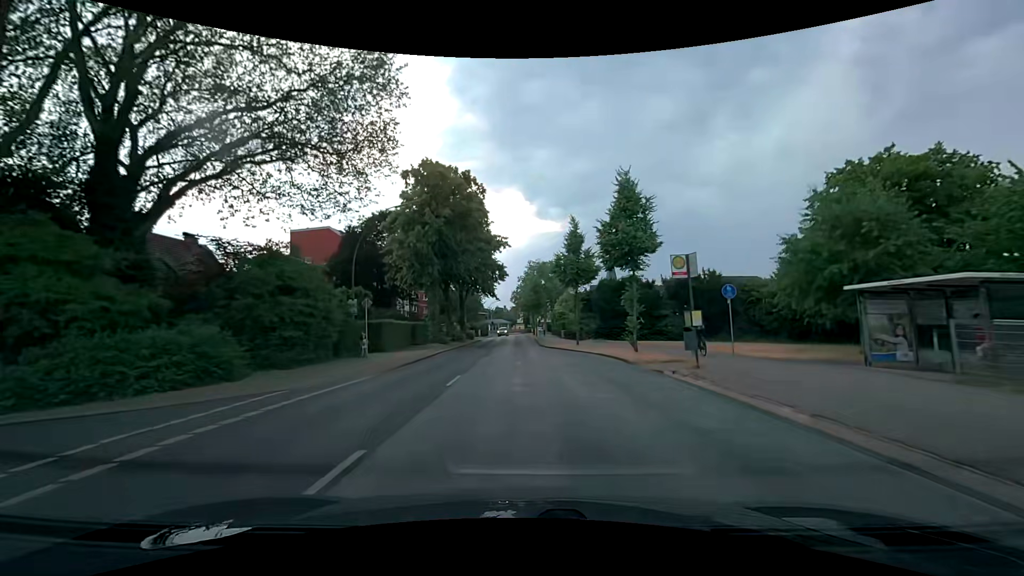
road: secondary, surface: asphalt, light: Day
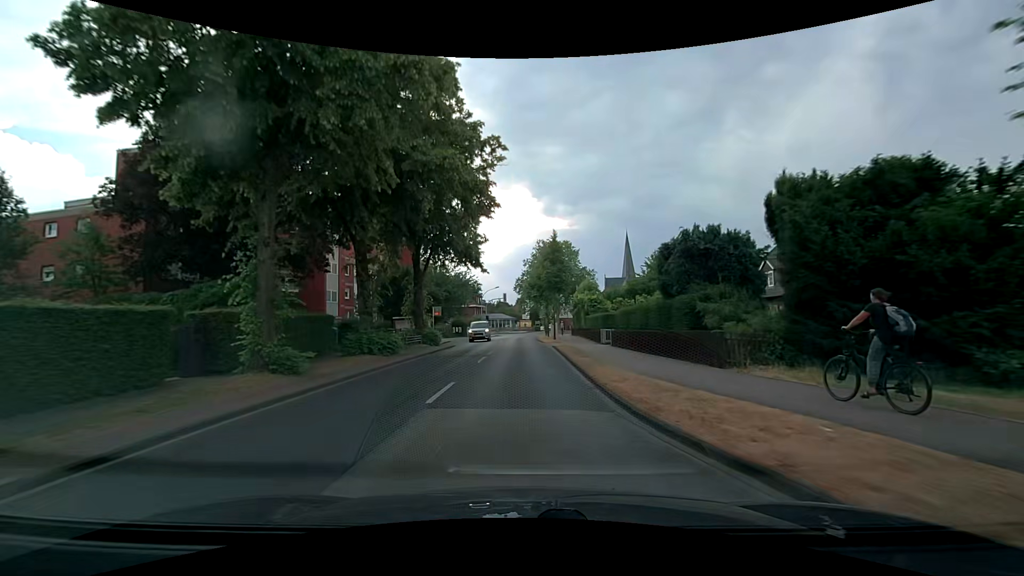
(0.0, +30.5) m; -1°
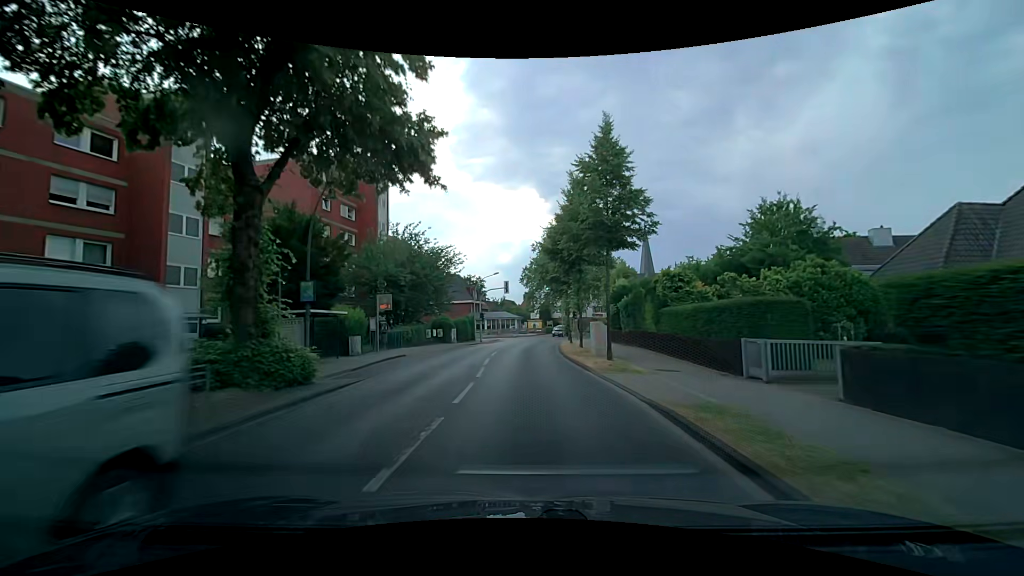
(-0.2, +22.9) m; -1°
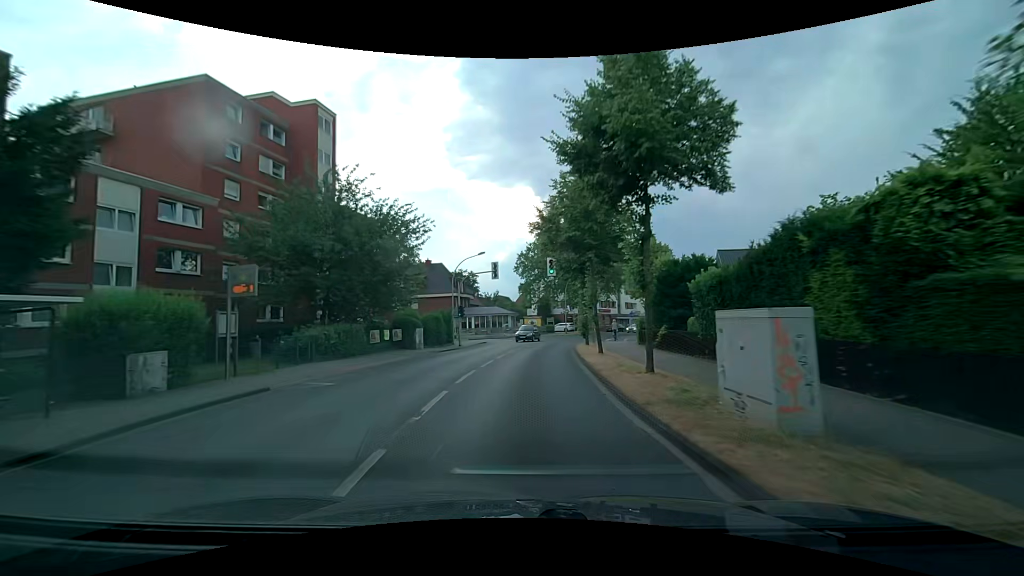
(0.0, +15.2) m; 0°
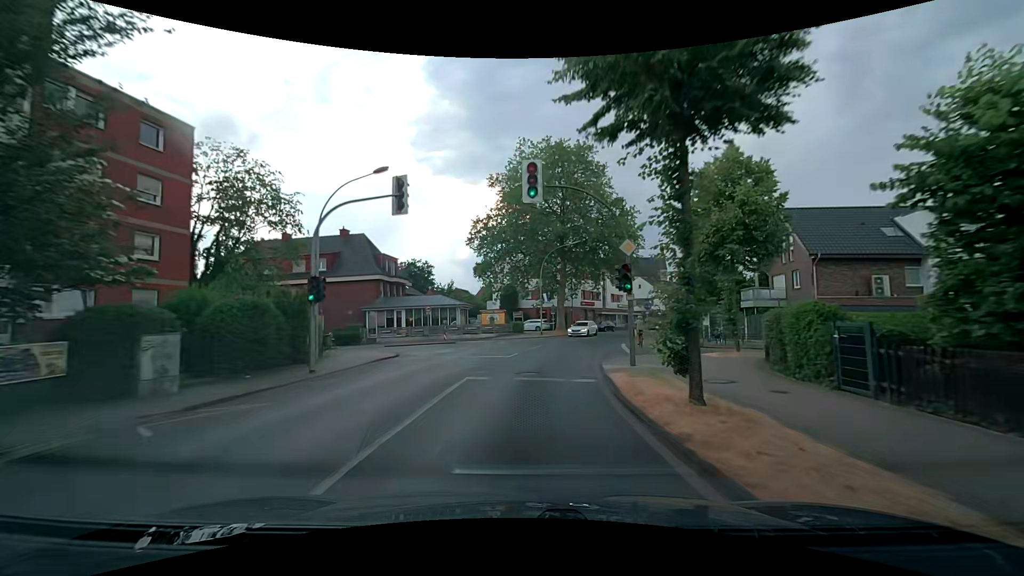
(+0.6, +22.9) m; +4°
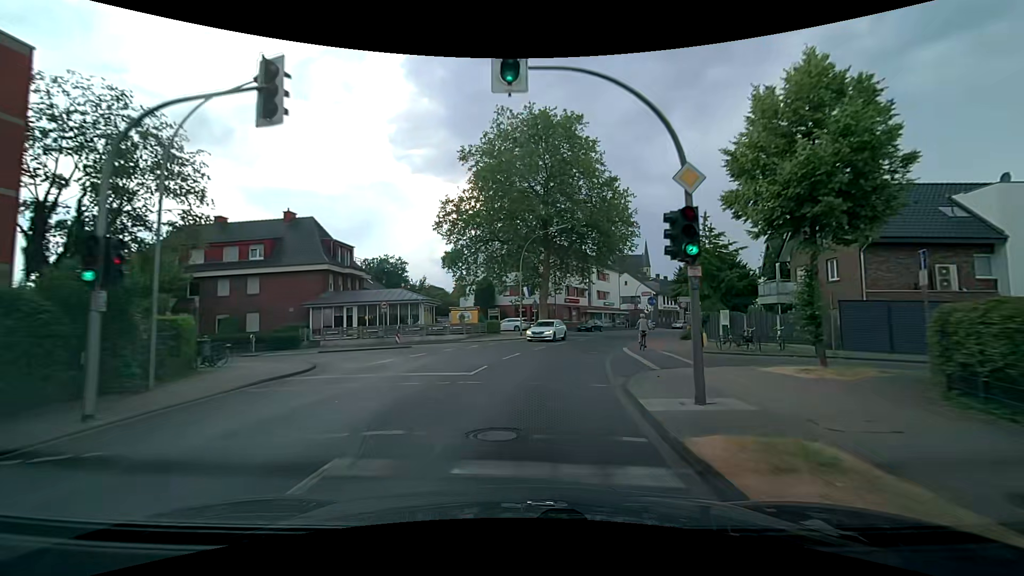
(+0.1, +7.7) m; +2°
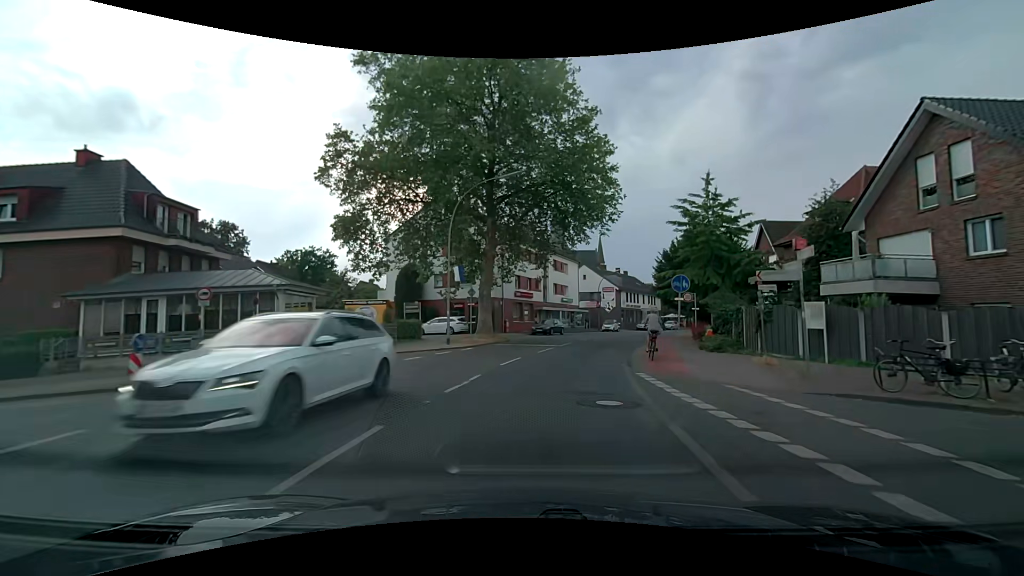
(+0.8, +14.7) m; +6°
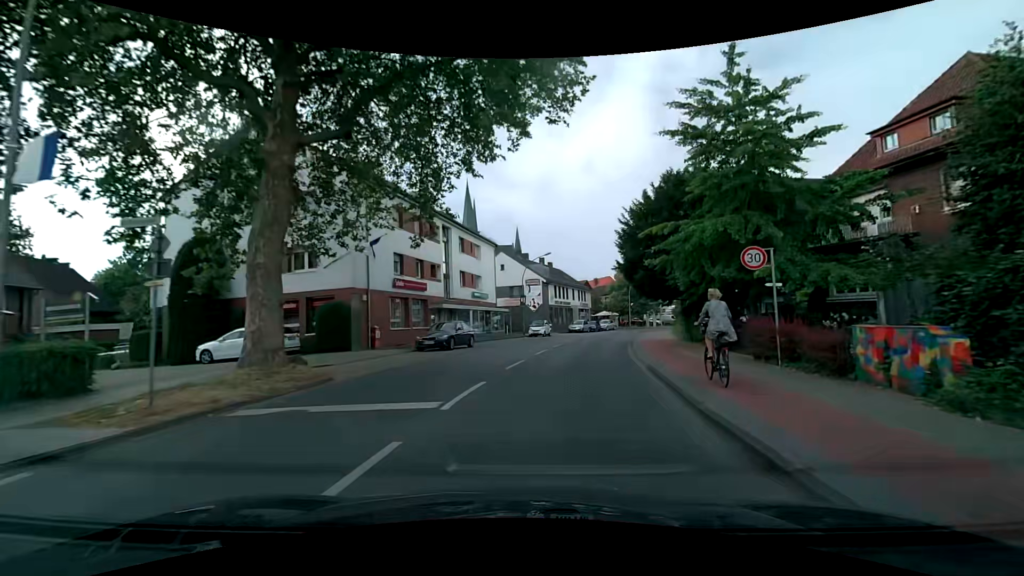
(+1.6, +18.1) m; +10°
(+1, +10) (+2, +20) (+4, +30) (+6, +39) (+9, +49) (+12, +58) (+17, +68) (+22, +76) (+30, +81) (+40, +85) m
